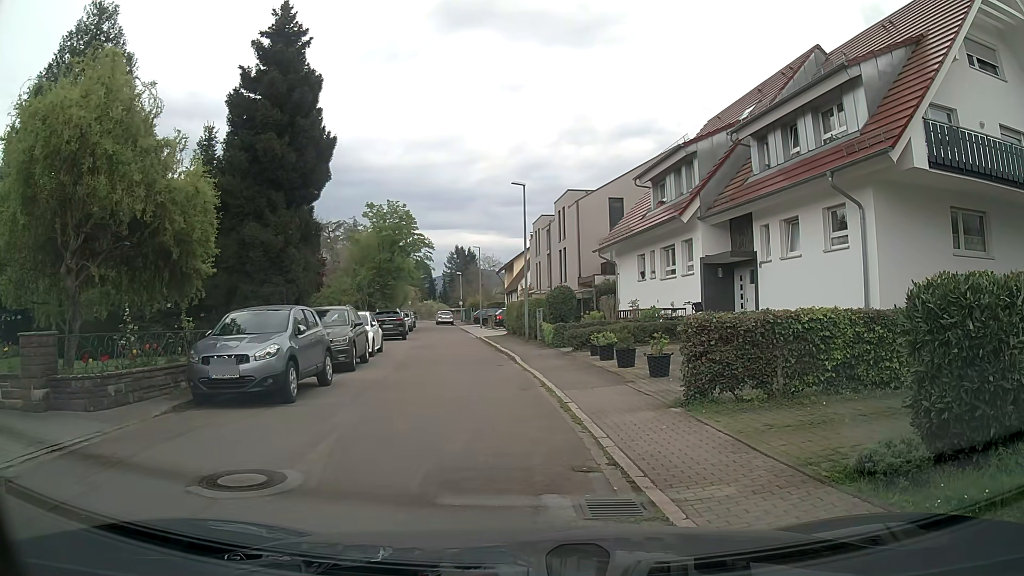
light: Day
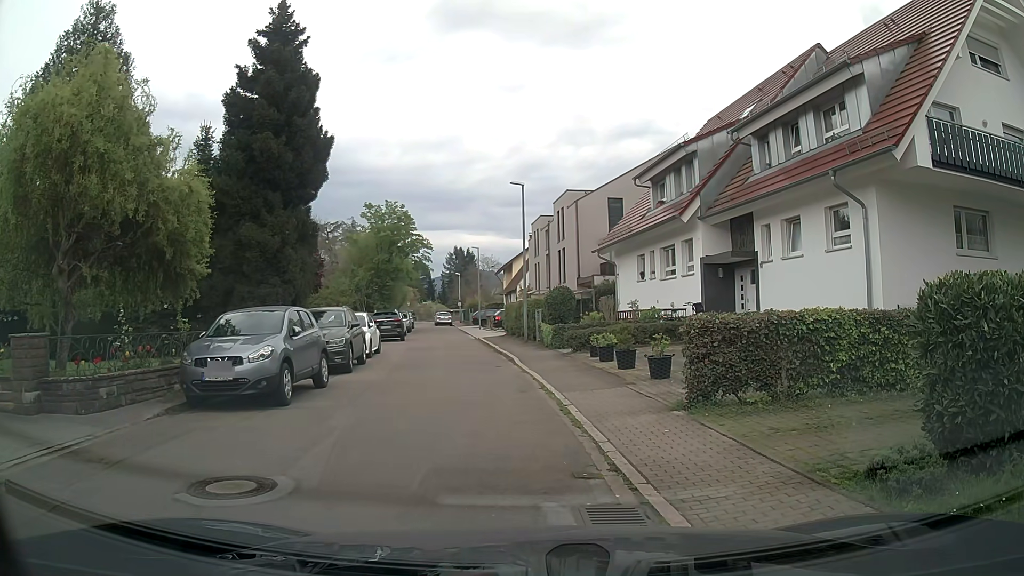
(0.0, +0.2) m; 0°
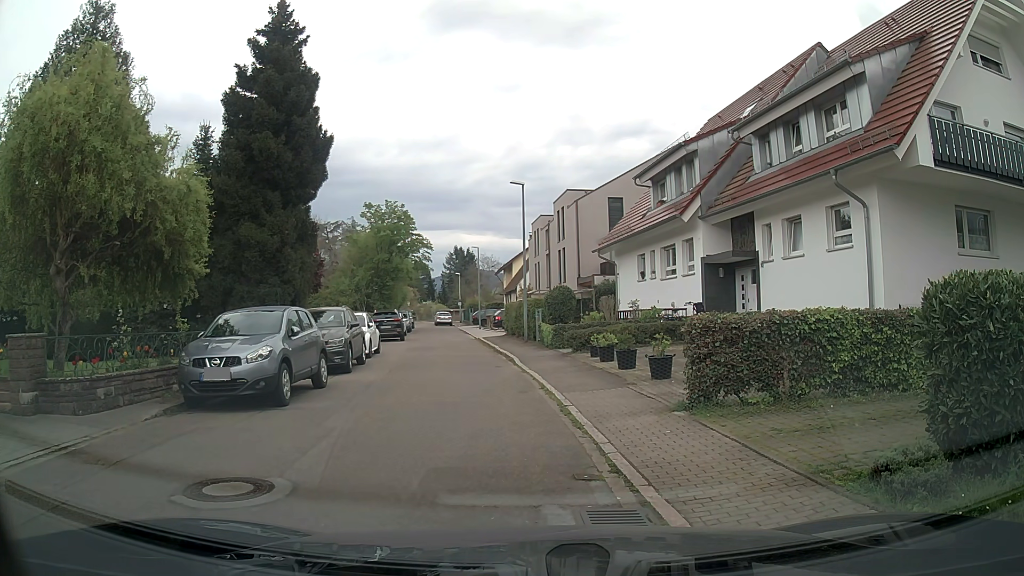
(0.0, +0.2) m; 0°
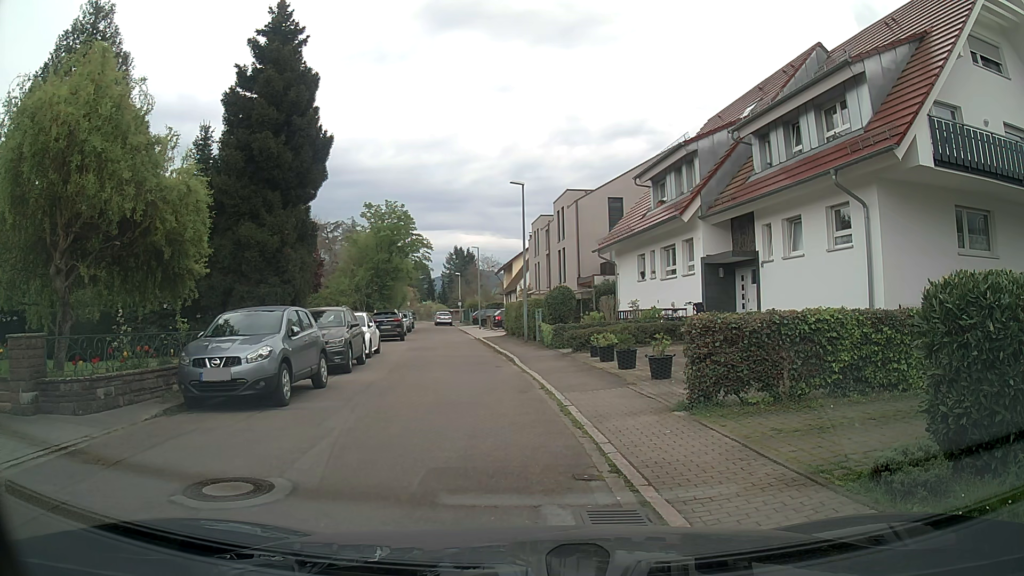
(0.0, 0.0) m; 0°
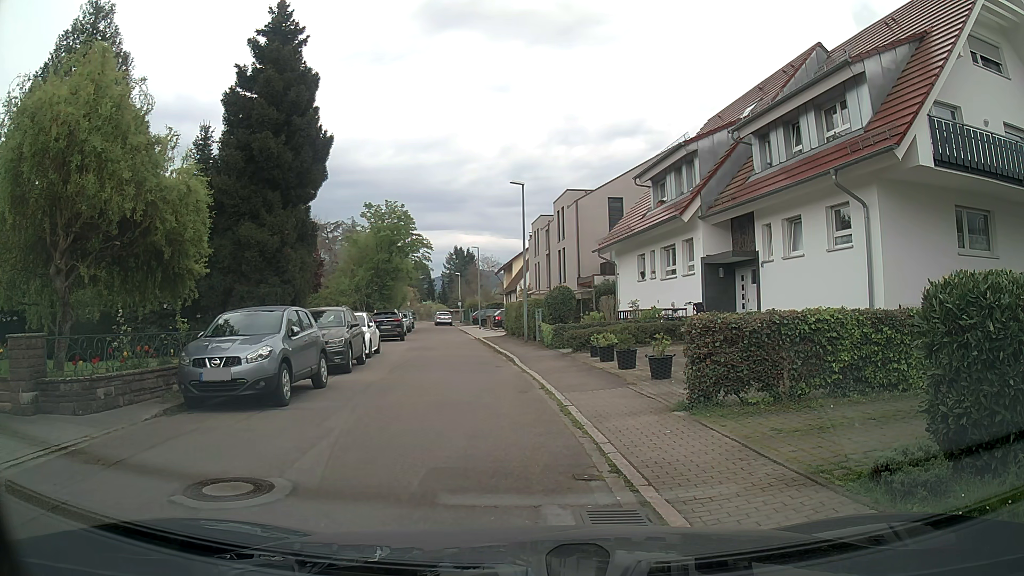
(0.0, 0.0) m; 0°
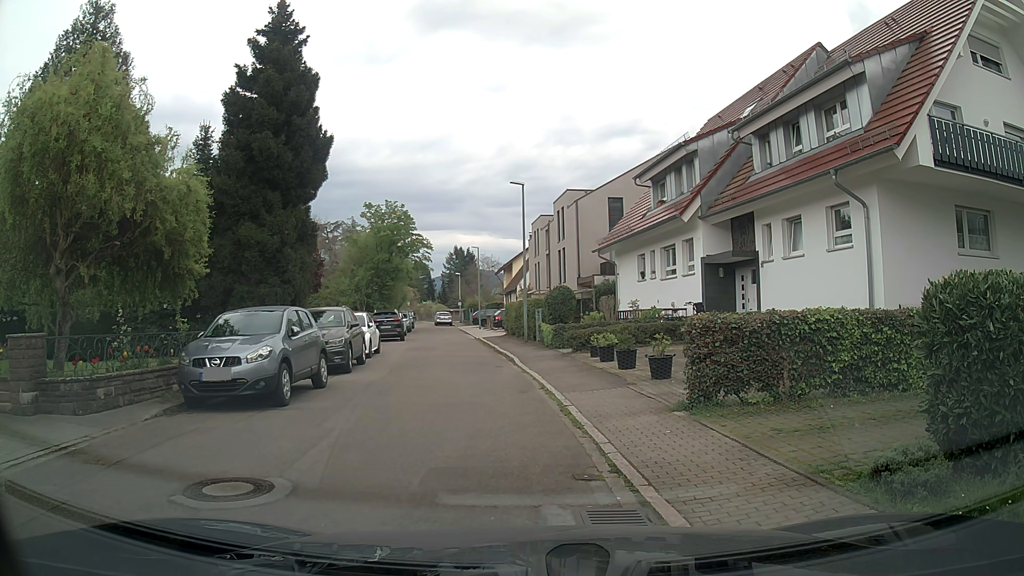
(0.0, 0.0) m; 0°
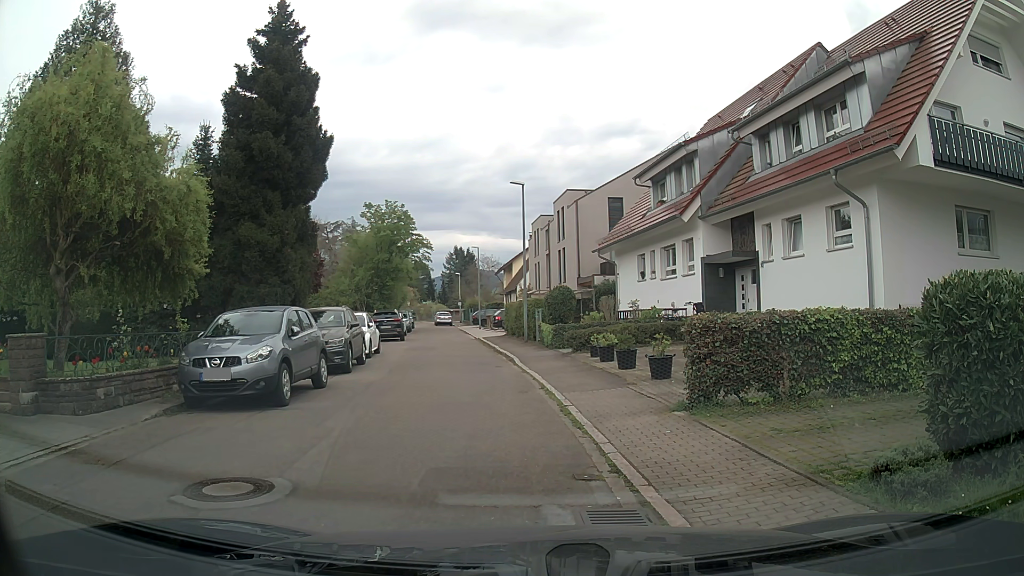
(0.0, 0.0) m; 0°
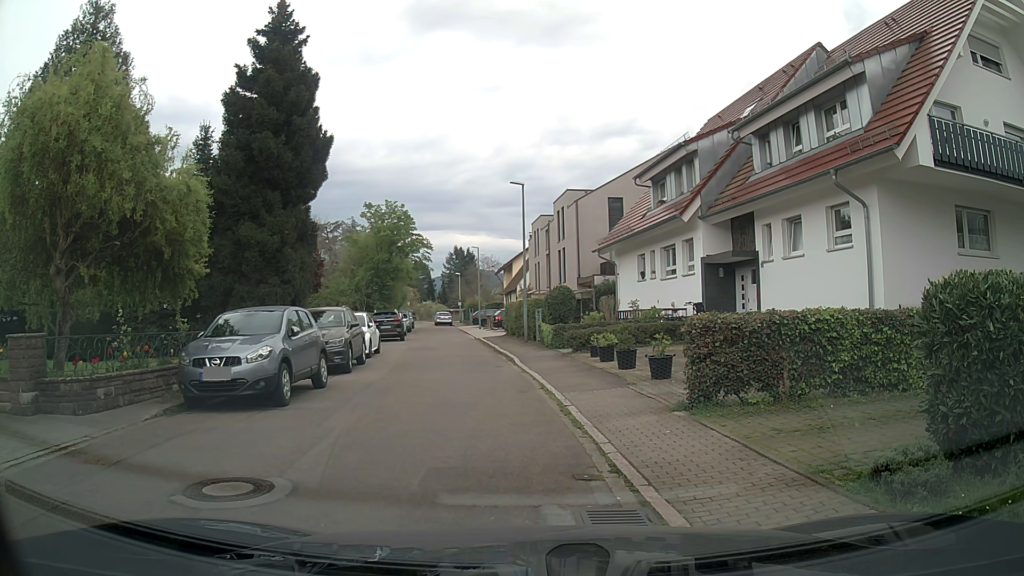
(0.0, 0.0) m; 0°
